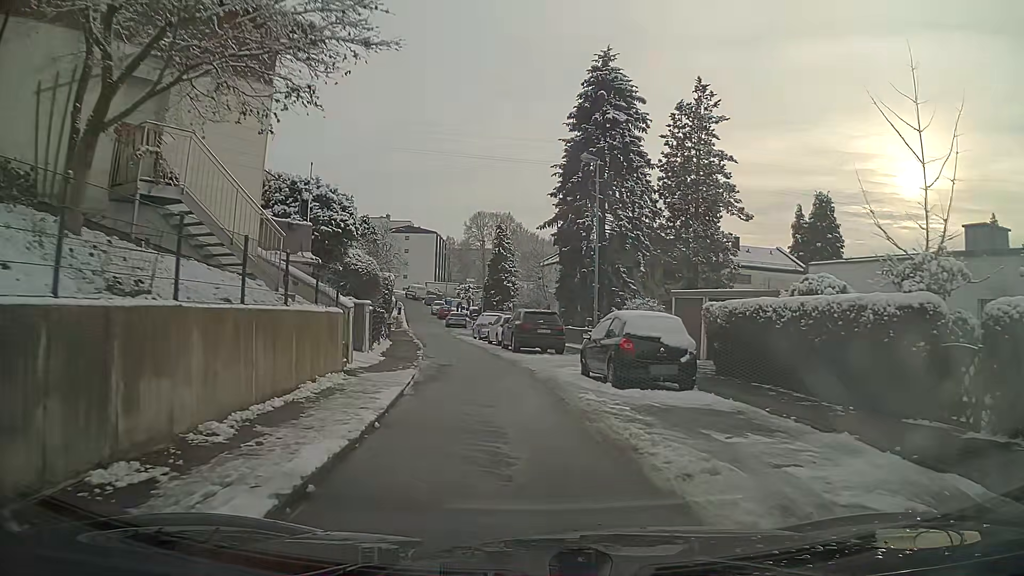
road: residential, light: Day
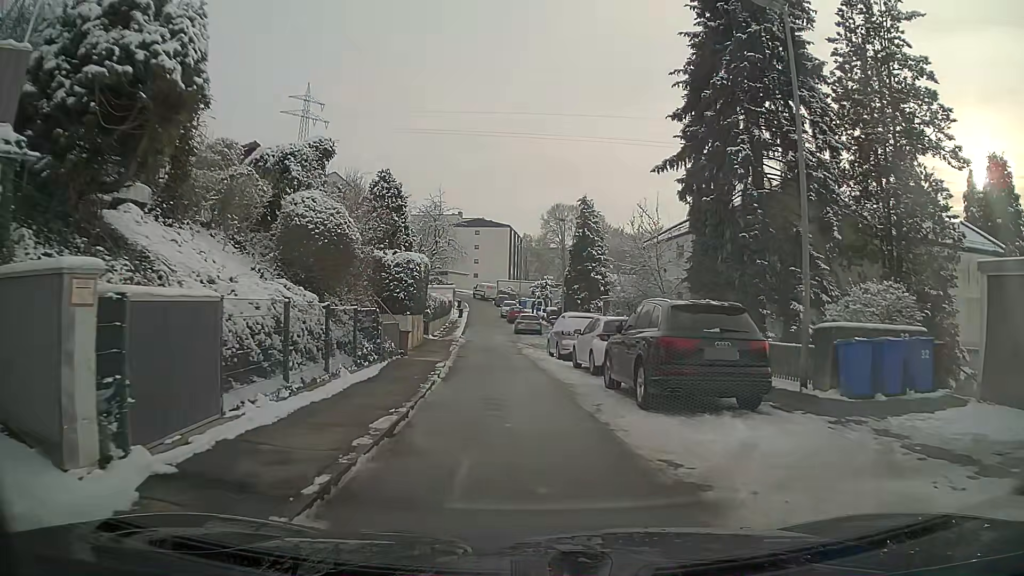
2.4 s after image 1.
(-0.9, +15.4) m; -6°
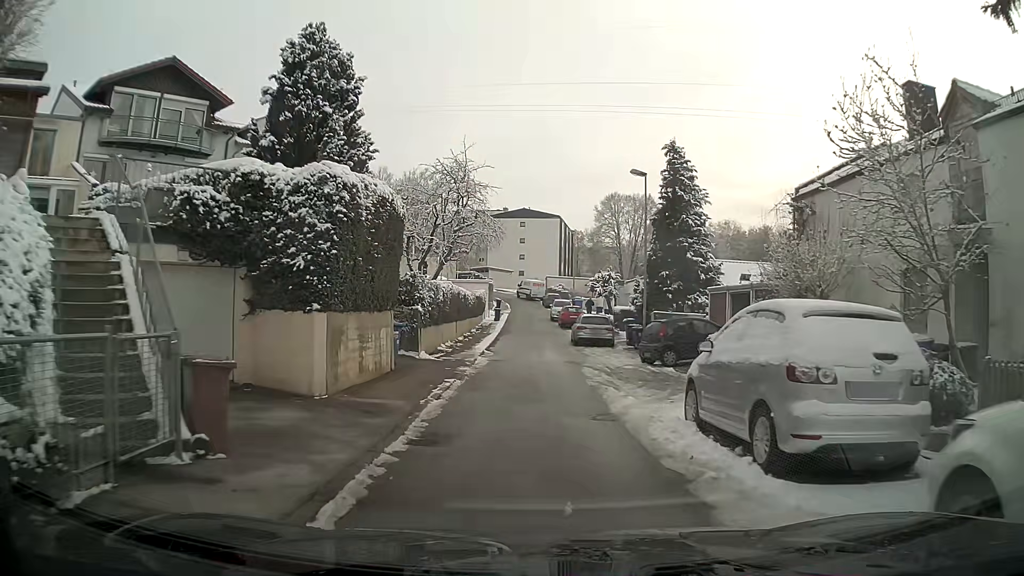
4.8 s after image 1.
(-0.8, +16.3) m; -4°
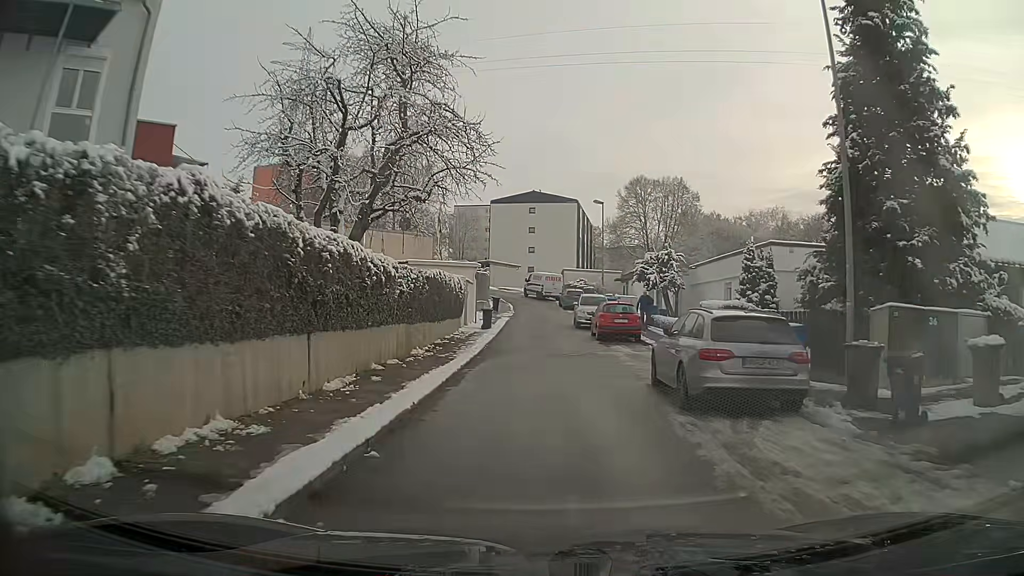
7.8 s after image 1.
(-0.3, +20.5) m; -1°
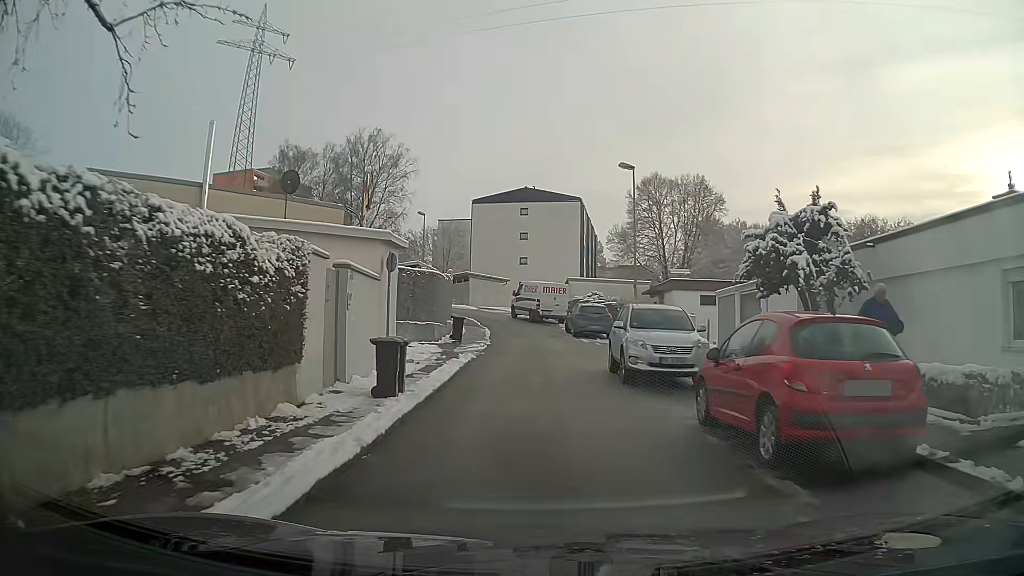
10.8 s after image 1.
(+0.1, +19.4) m; +1°
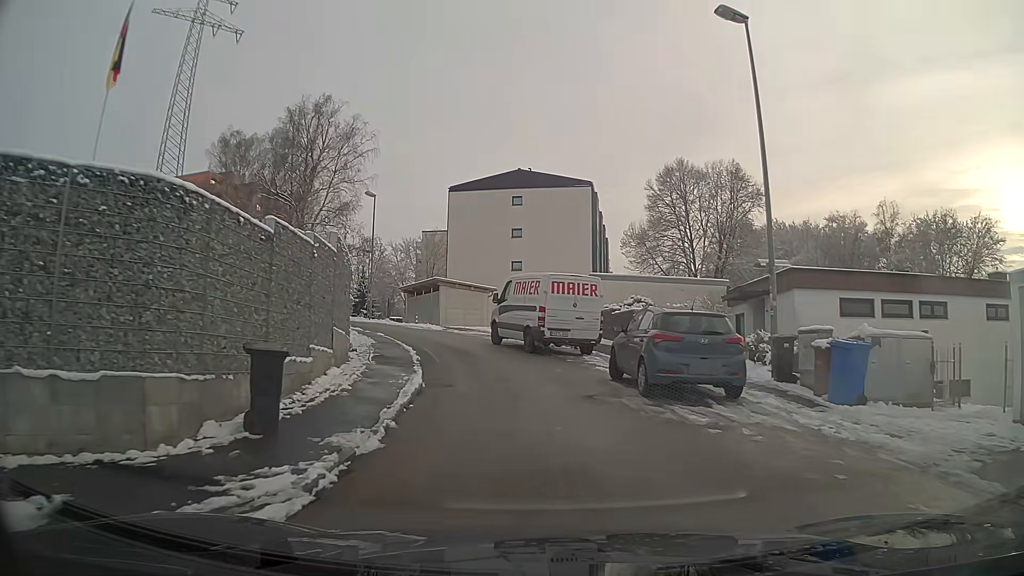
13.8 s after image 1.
(-0.2, +18.8) m; 0°
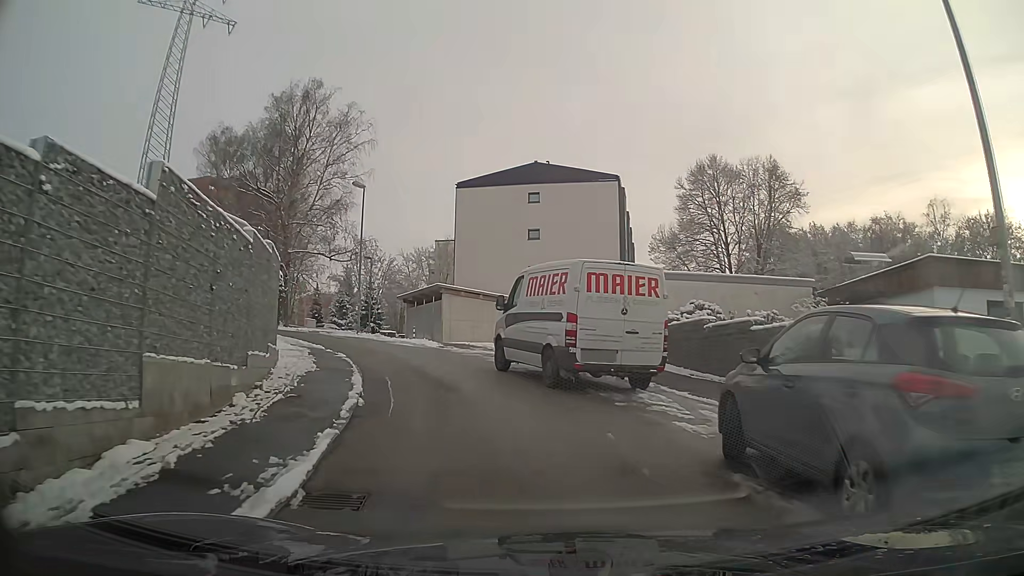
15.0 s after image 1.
(-0.1, +7.2) m; -3°
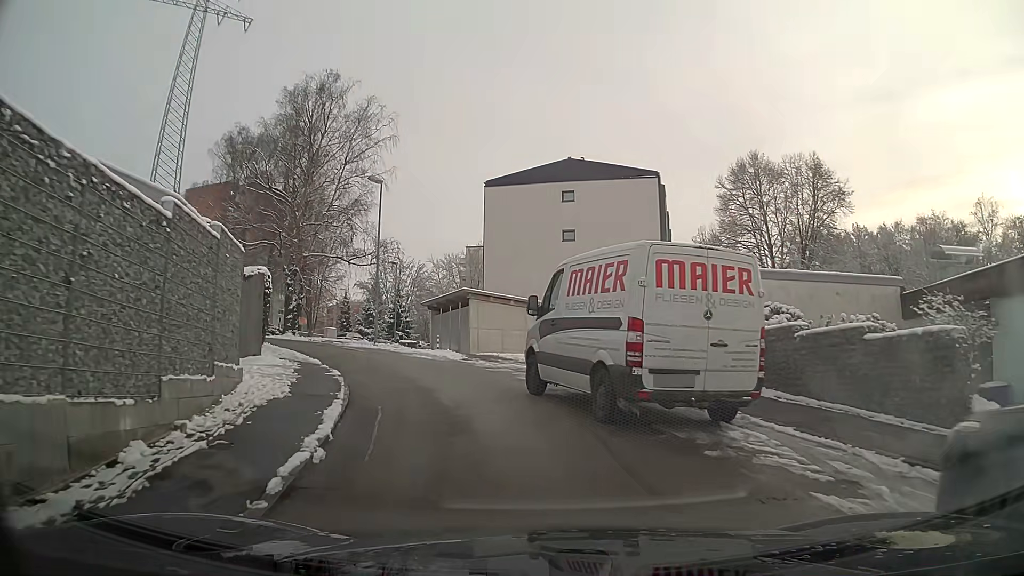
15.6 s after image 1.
(-0.1, +3.5) m; -3°
